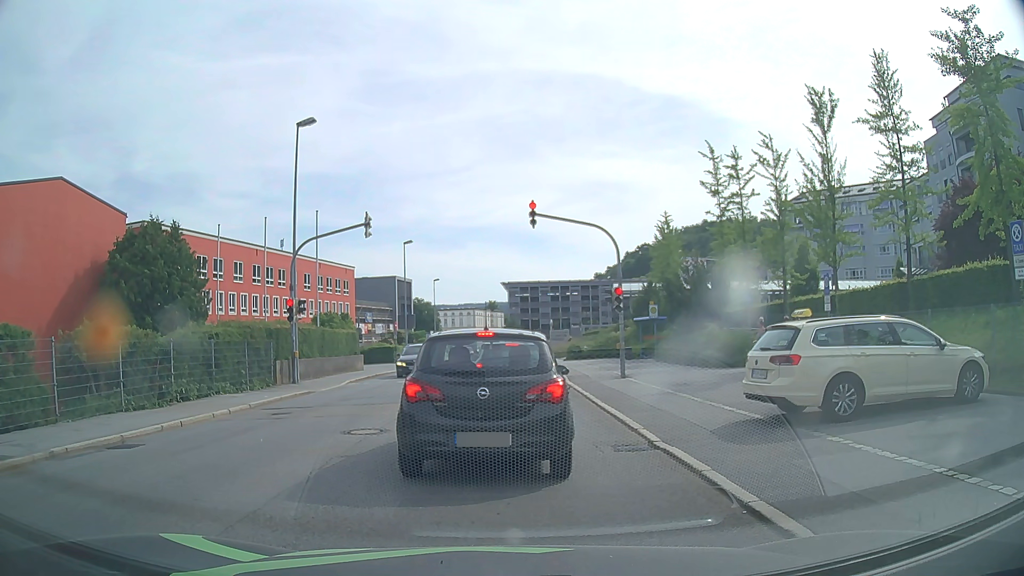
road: tertiary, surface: asphalt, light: Day
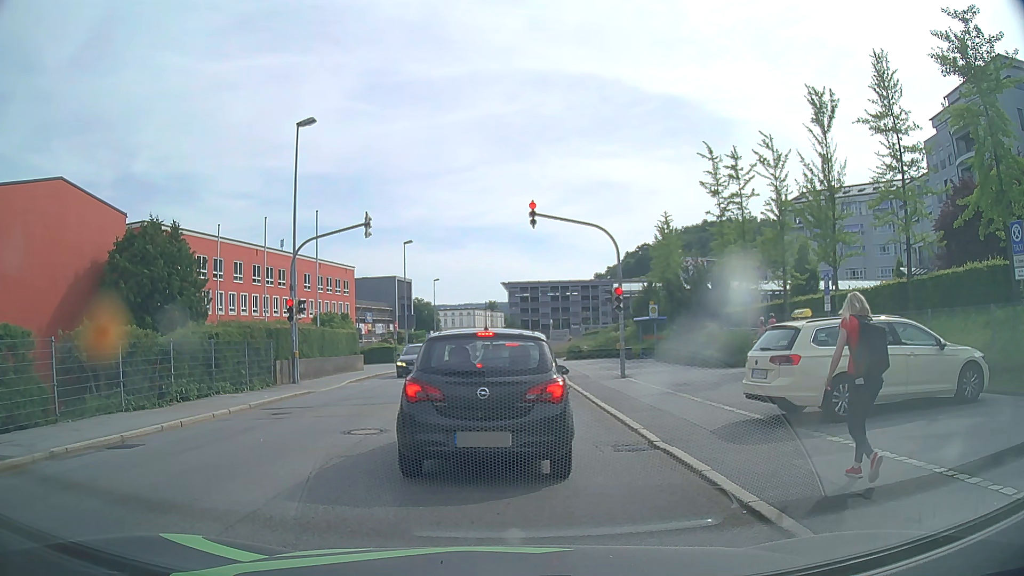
(0.0, 0.0) m; 0°
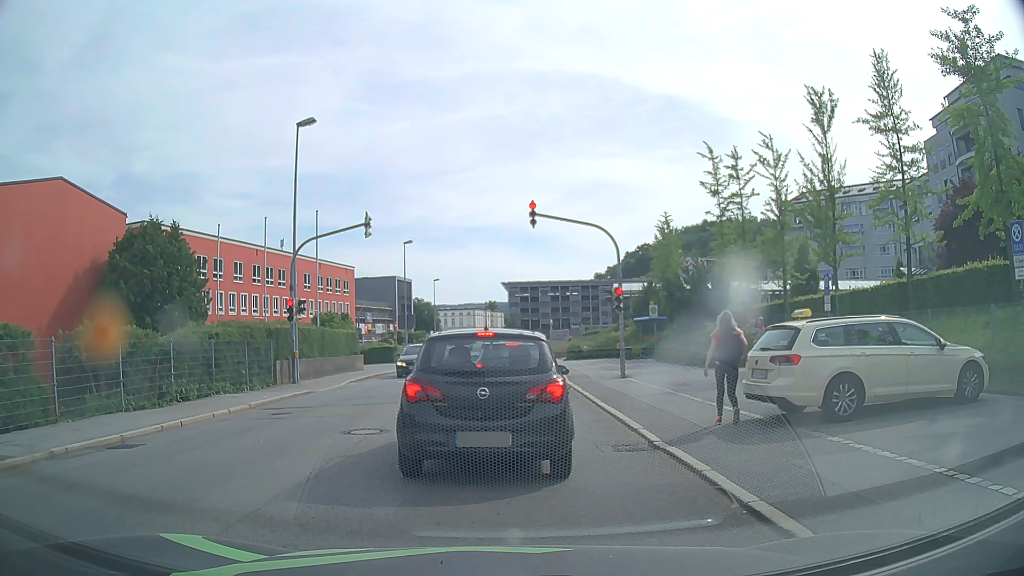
(0.0, 0.0) m; 0°
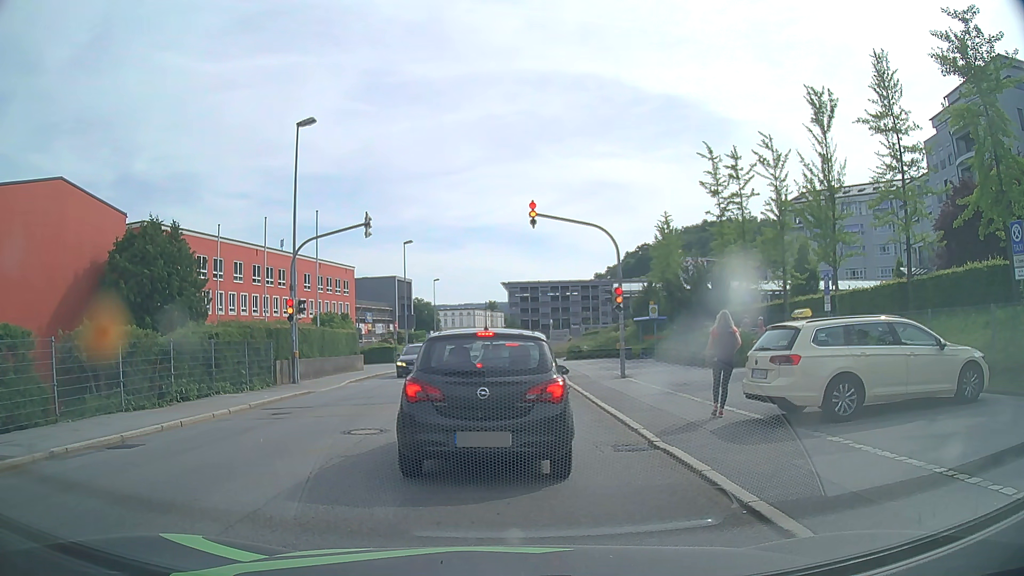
(0.0, 0.0) m; 0°
